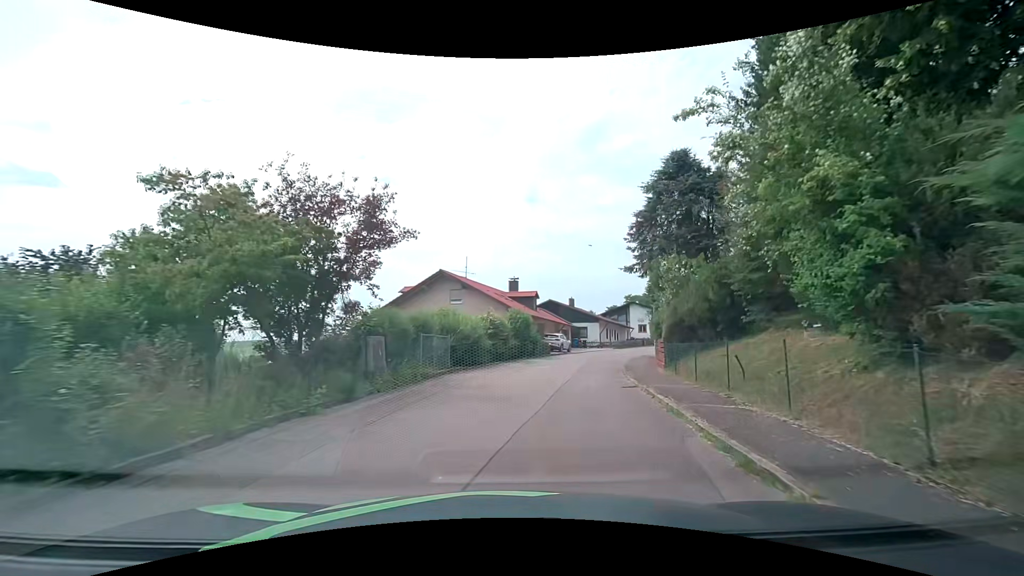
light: Day
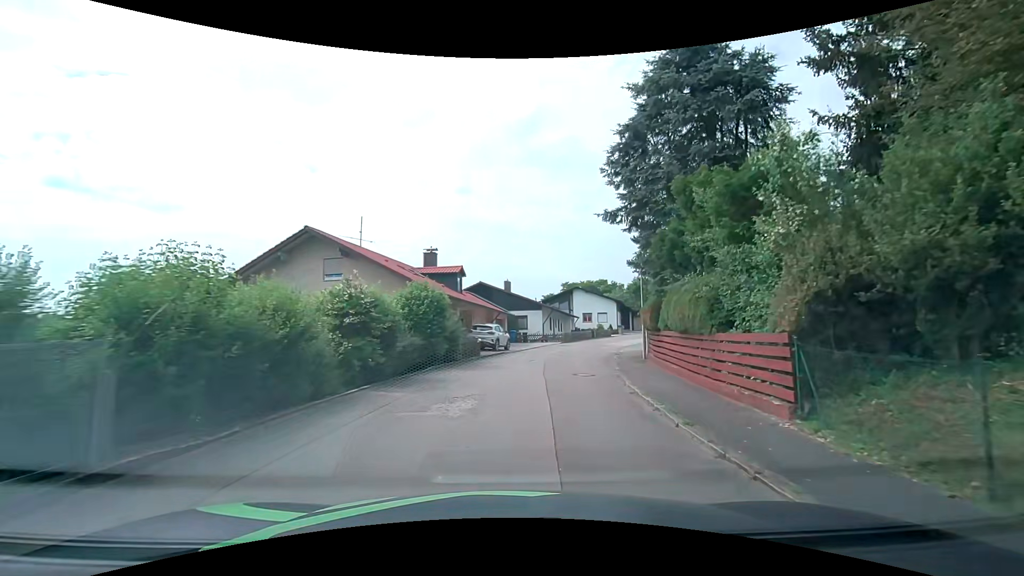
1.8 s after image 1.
(+1.0, +13.2) m; +8°
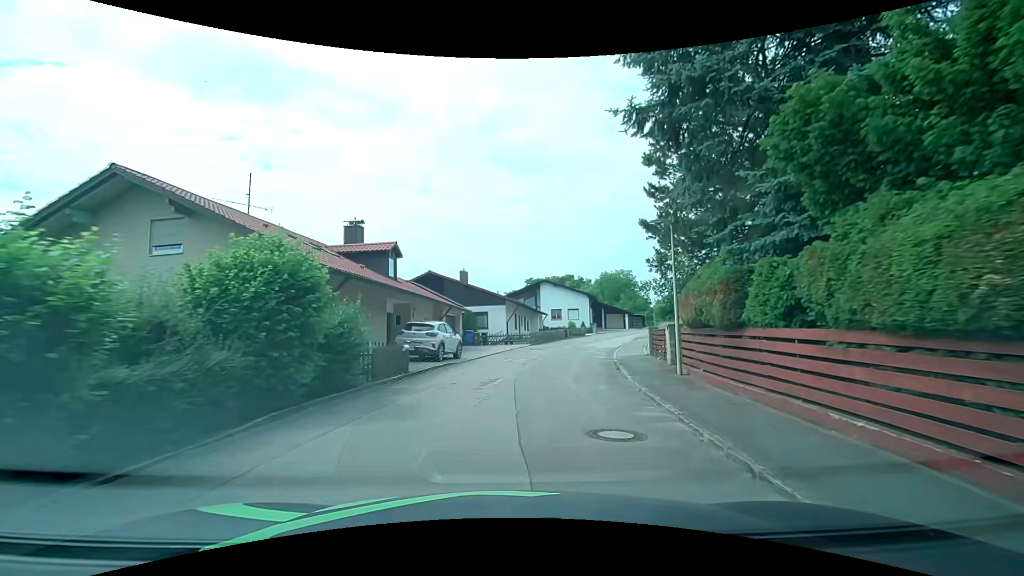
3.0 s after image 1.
(+0.3, +9.1) m; +4°
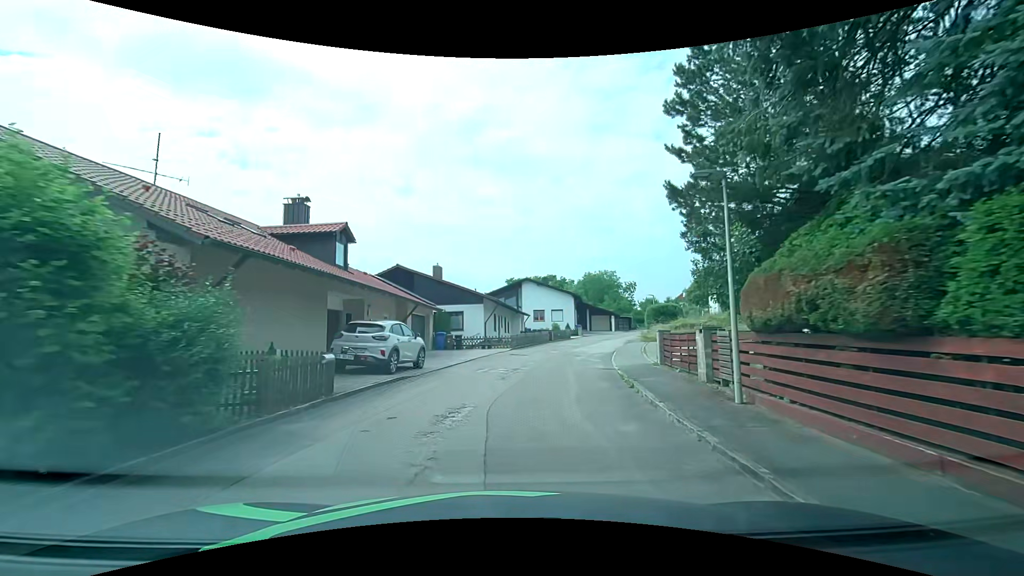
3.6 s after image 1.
(+0.1, +4.6) m; +1°
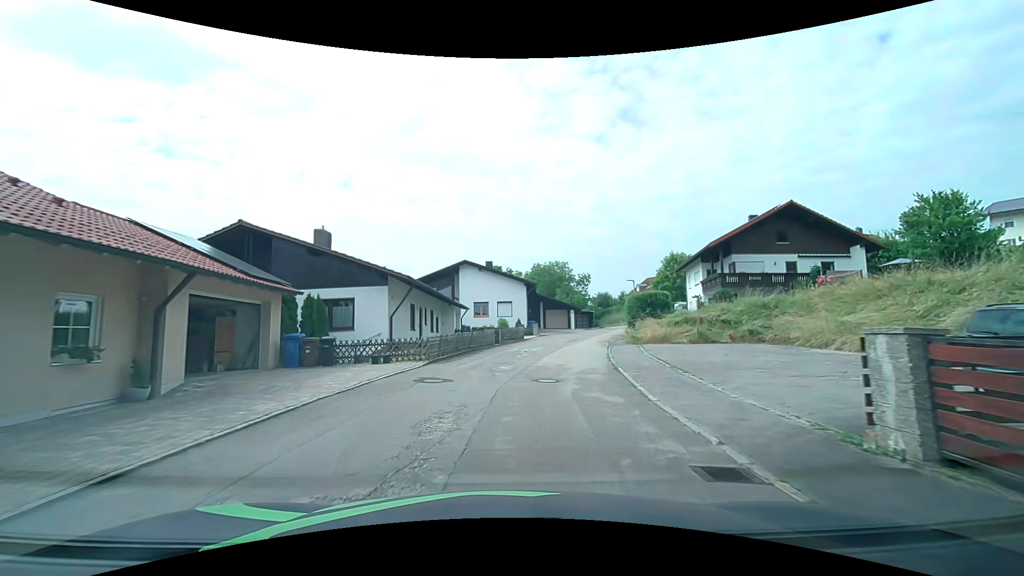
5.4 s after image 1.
(+1.1, +13.5) m; +7°
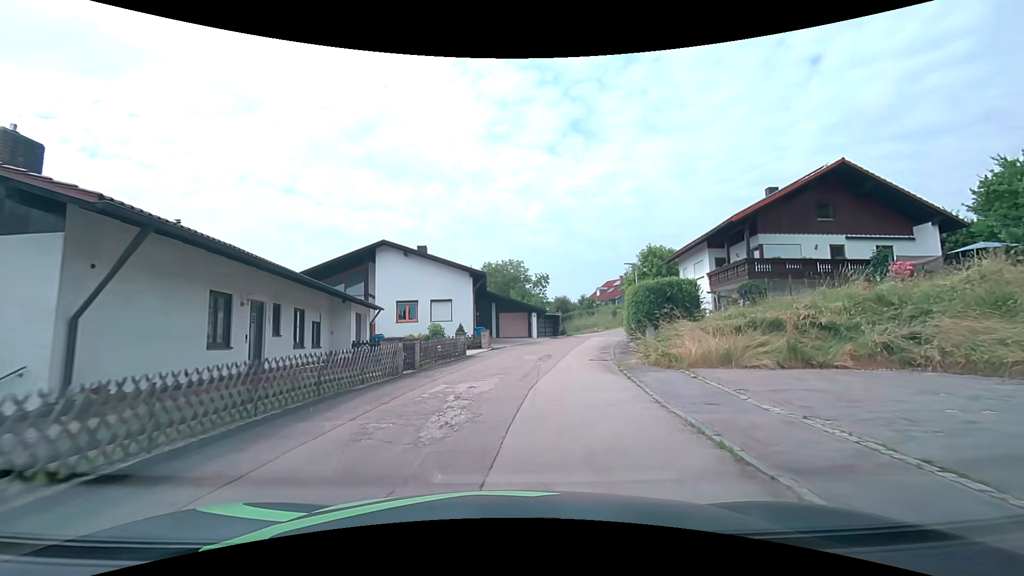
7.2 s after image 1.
(+0.9, +13.4) m; +6°
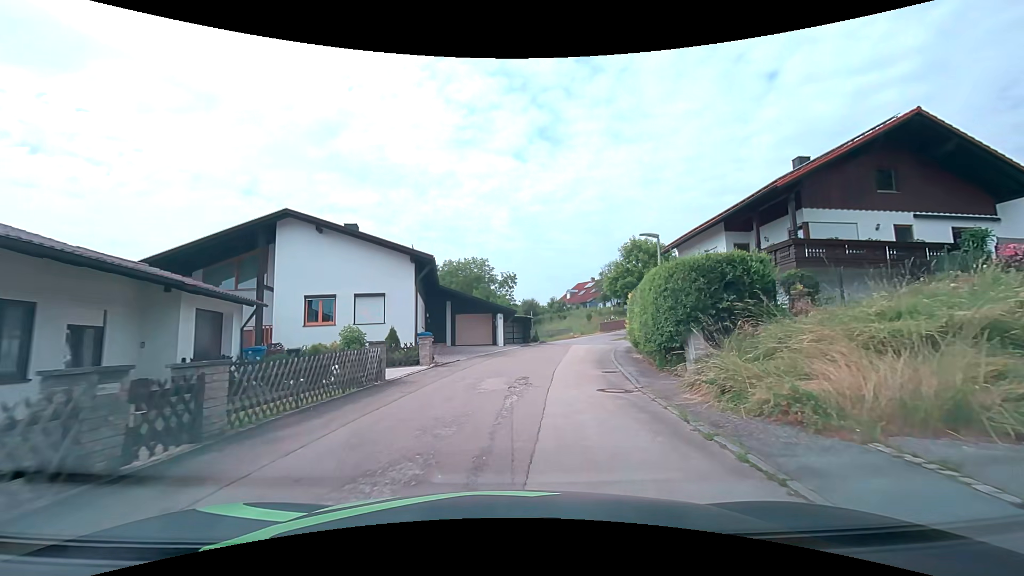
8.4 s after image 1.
(+0.4, +8.8) m; +5°
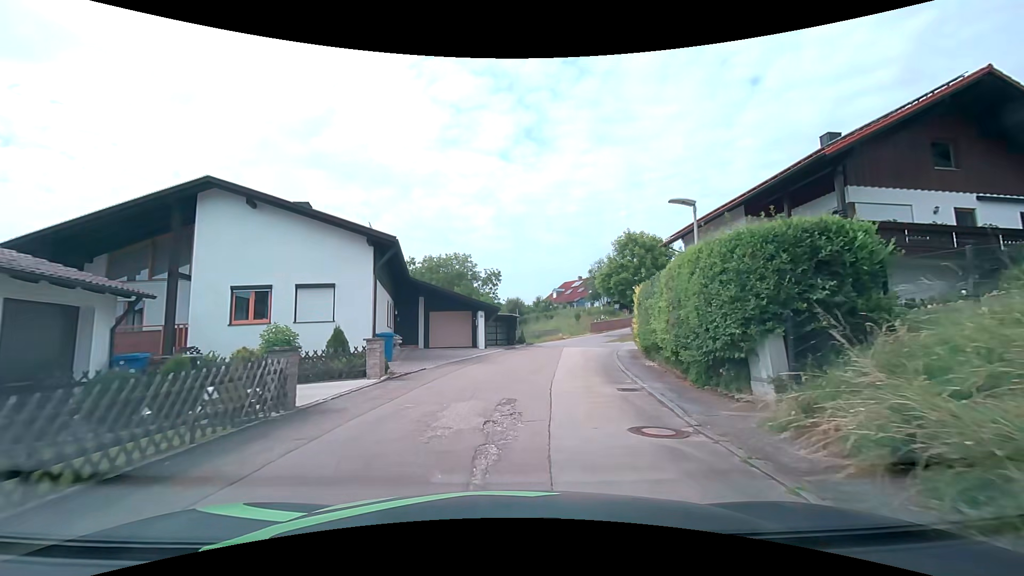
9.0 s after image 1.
(+0.1, +4.4) m; +2°
(0, +10) (+1, +20) (+2, +30) (+5, +40) (+9, +49) (+15, +57) (+23, +63) (+31, +69) (+38, +76) (+41, +85) m
